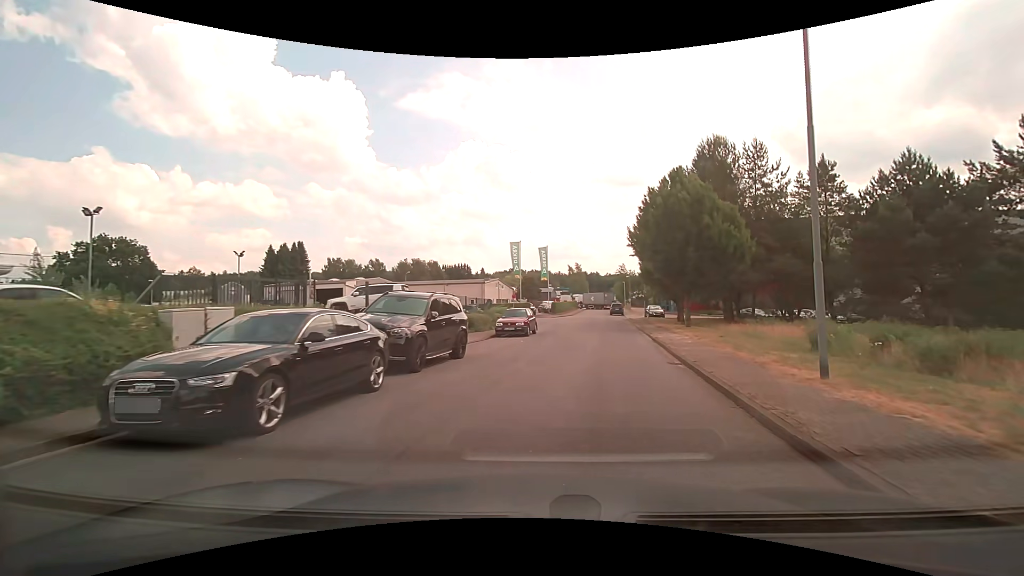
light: Day
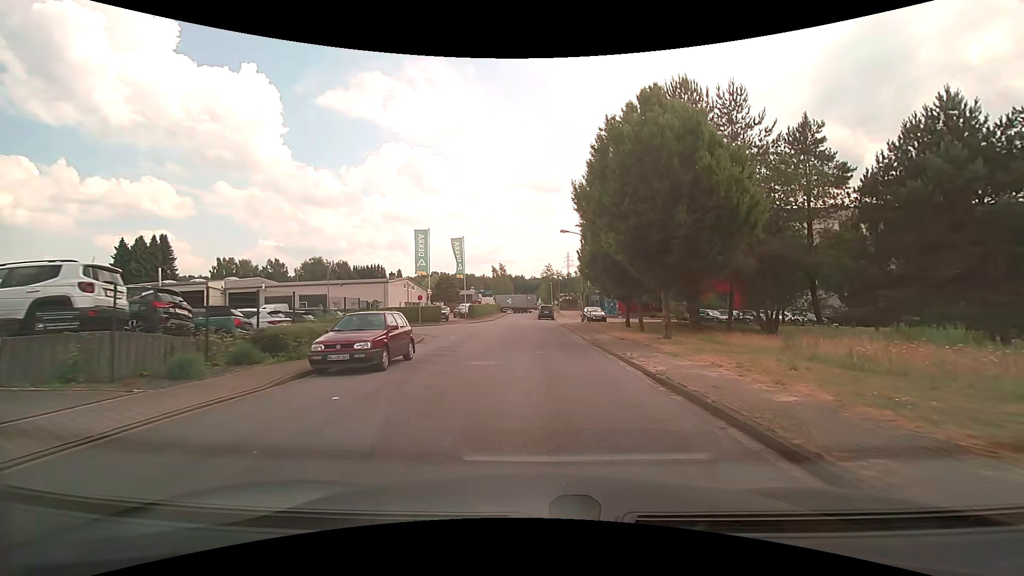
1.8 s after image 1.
(+1.3, +13.0) m; +9°
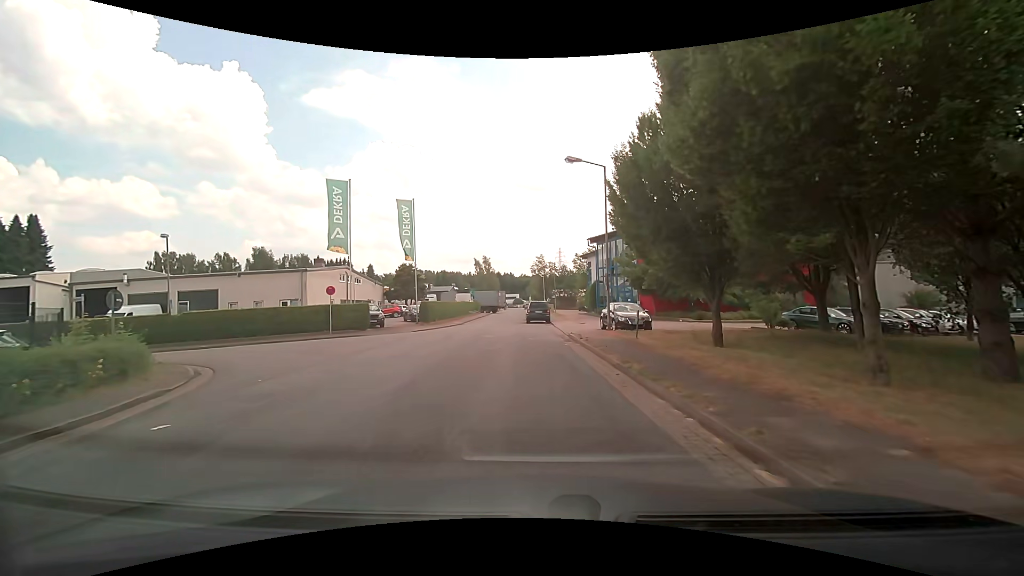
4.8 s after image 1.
(+0.3, +20.6) m; +1°
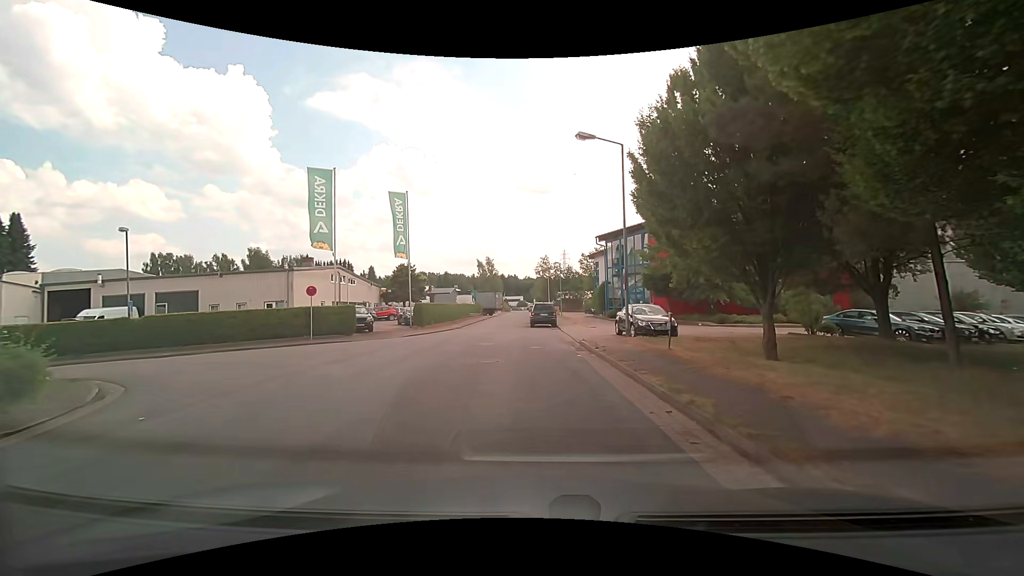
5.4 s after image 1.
(0.0, +3.4) m; 0°
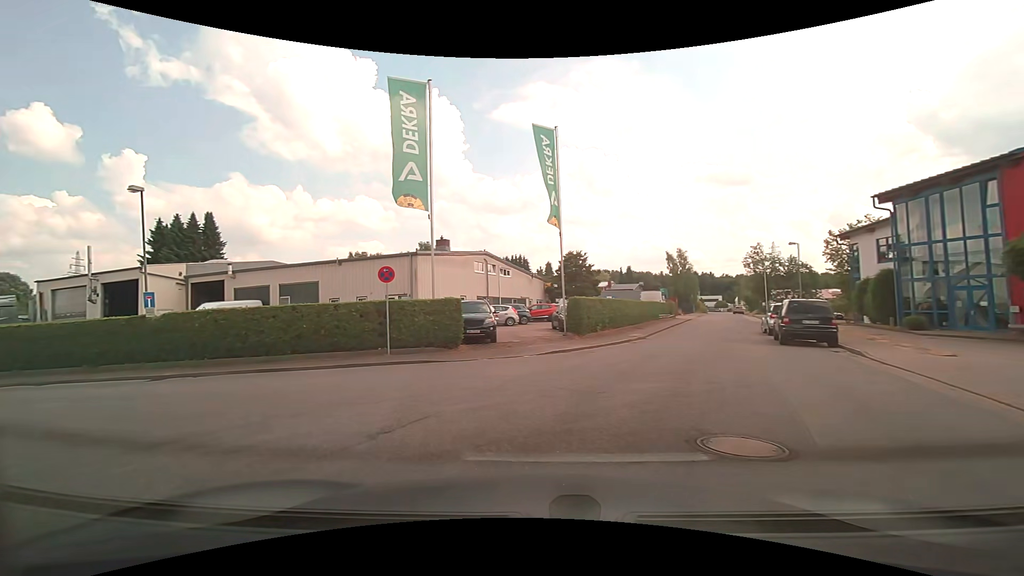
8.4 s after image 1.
(-1.1, +13.9) m; -21°
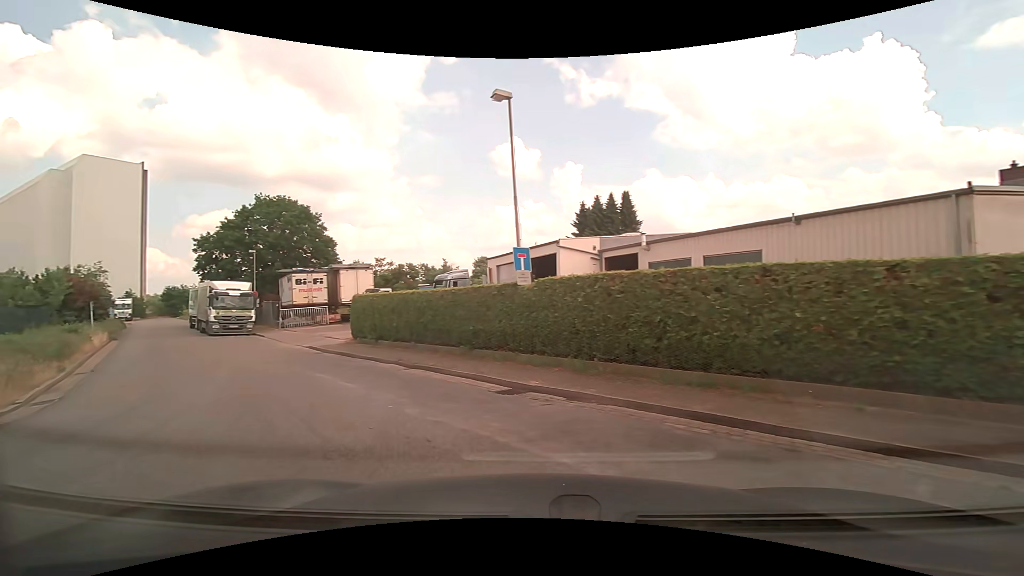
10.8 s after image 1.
(-4.0, +9.9) m; -45°
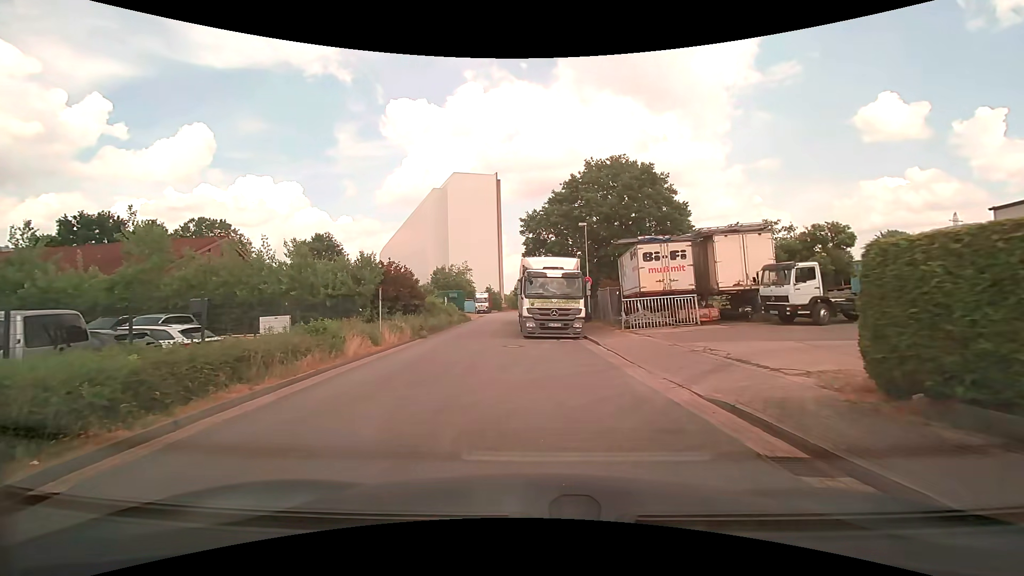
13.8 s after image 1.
(-6.2, +14.3) m; -36°
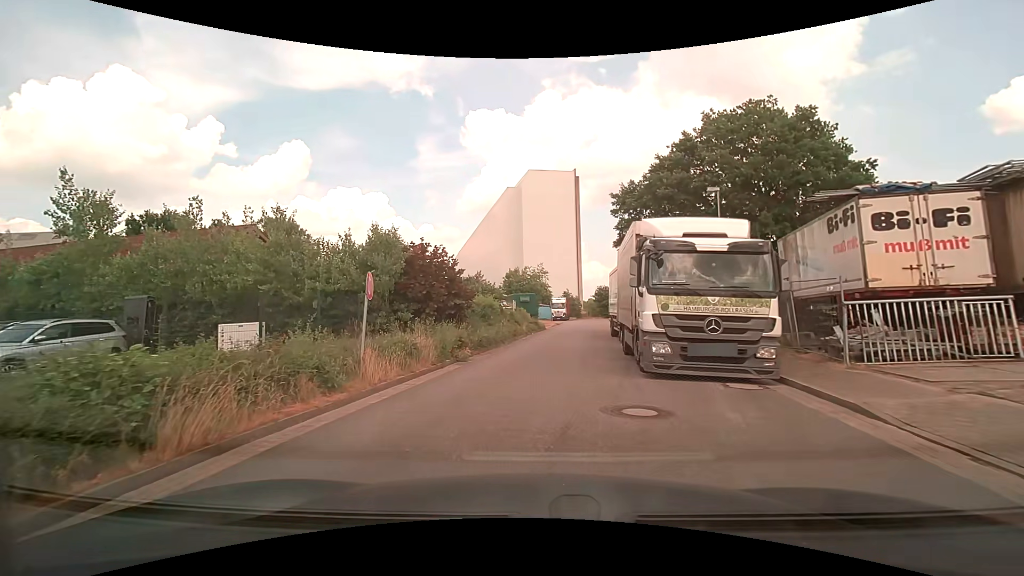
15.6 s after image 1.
(-0.8, +10.0) m; -9°
